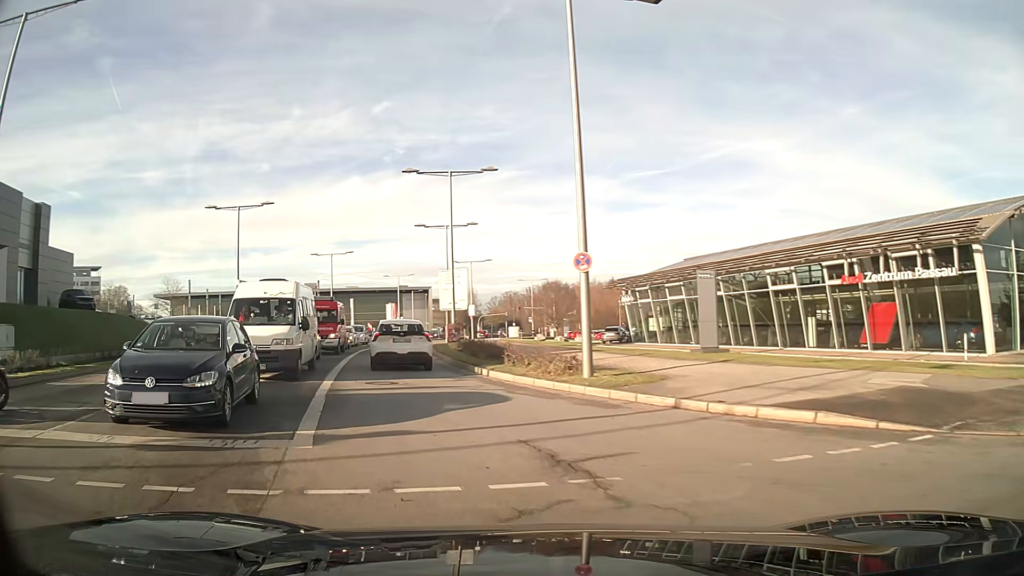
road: secondary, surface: asphalt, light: Day
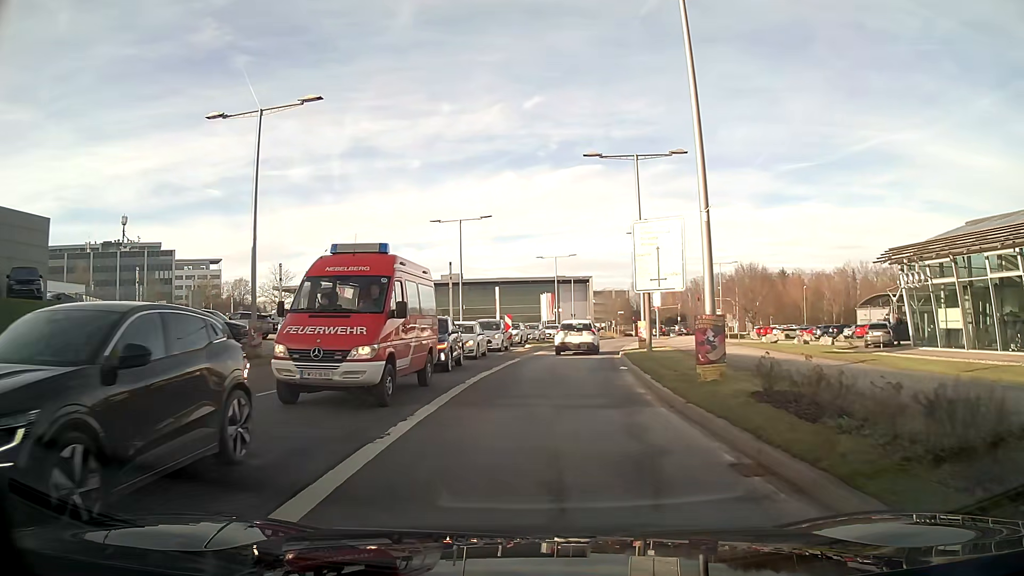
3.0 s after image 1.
(-3.3, +21.0) m; -11°
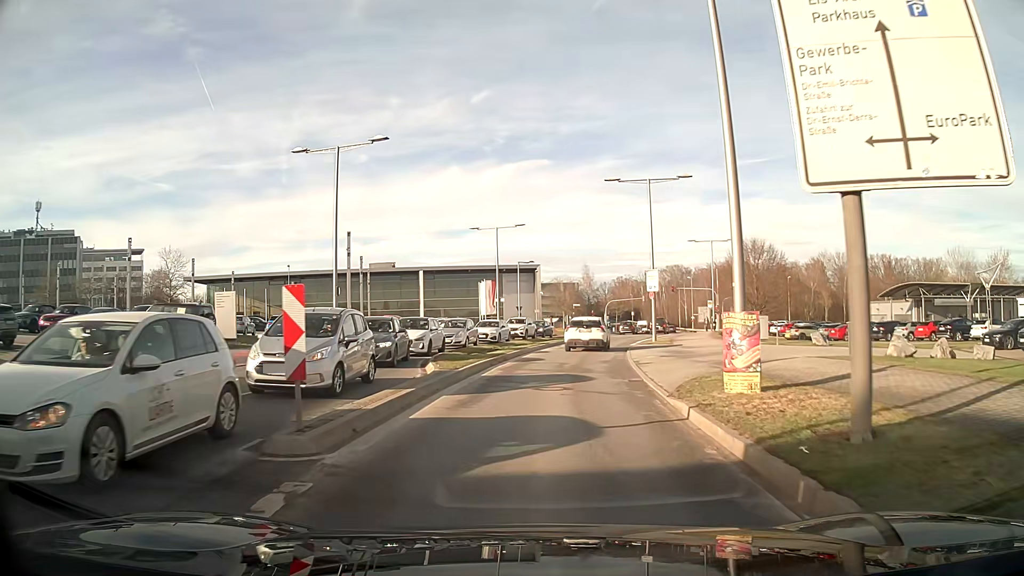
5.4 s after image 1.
(+0.8, +20.6) m; +5°
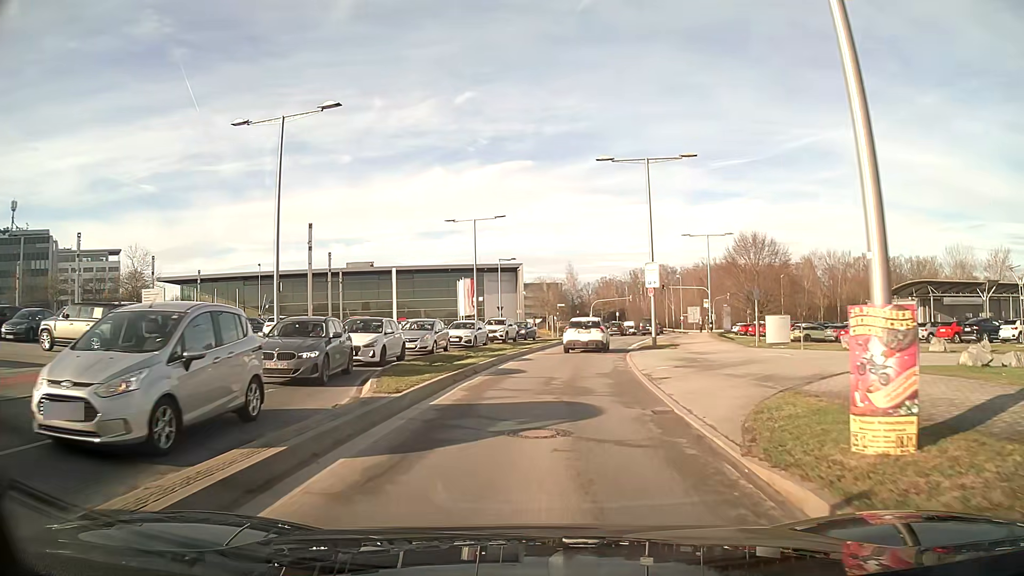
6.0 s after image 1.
(+0.1, +5.1) m; +1°
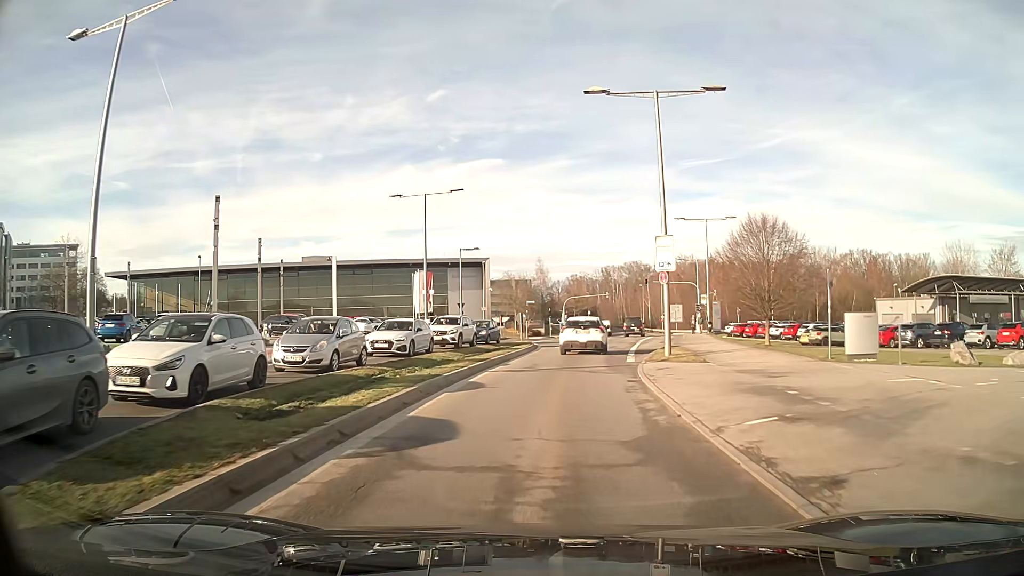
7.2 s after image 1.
(+0.2, +9.9) m; +3°
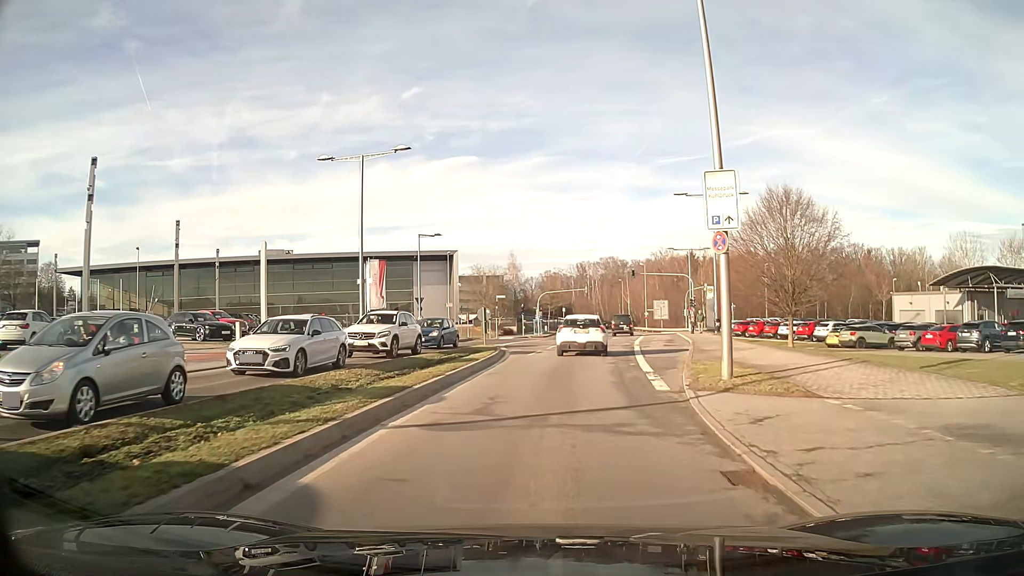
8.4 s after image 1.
(+0.2, +9.5) m; +2°
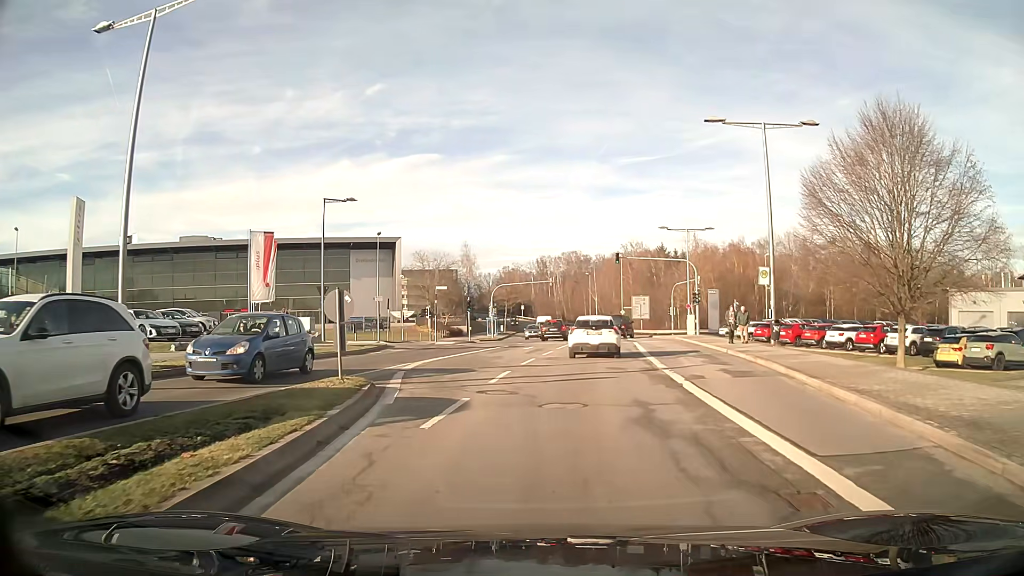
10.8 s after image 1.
(+0.5, +16.9) m; +3°
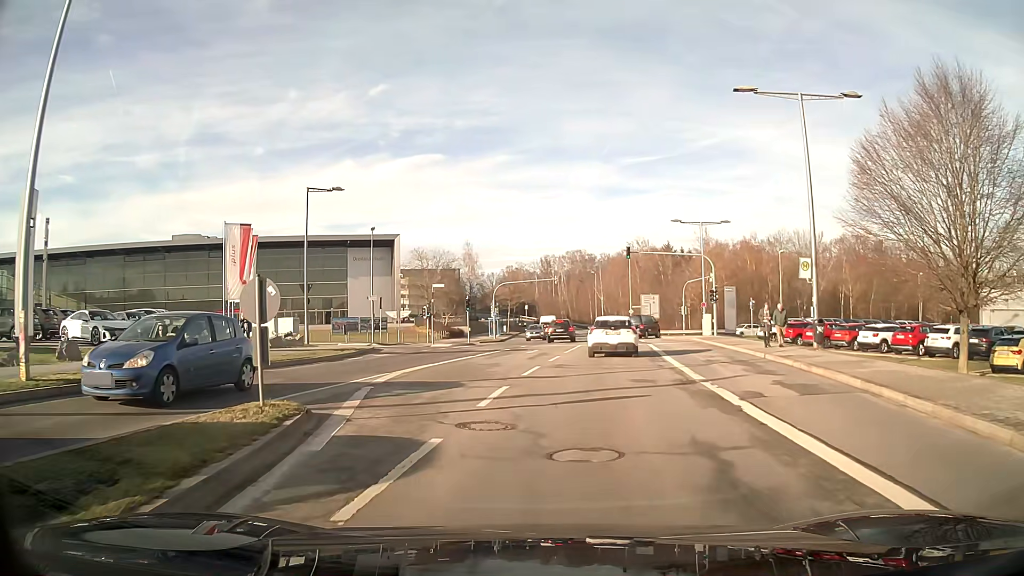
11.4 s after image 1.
(0.0, +3.9) m; -1°
